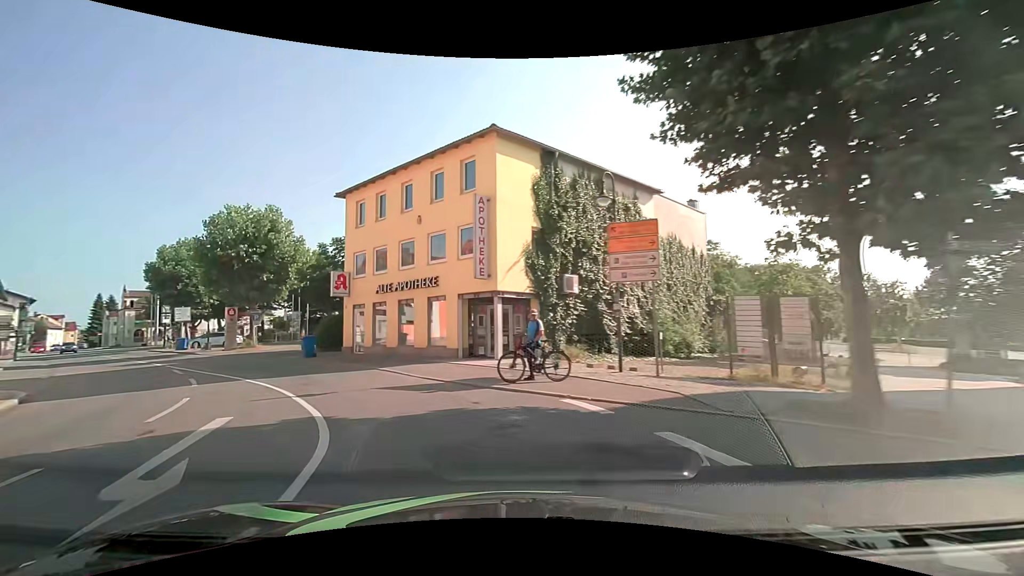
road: secondary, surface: asphalt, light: Day
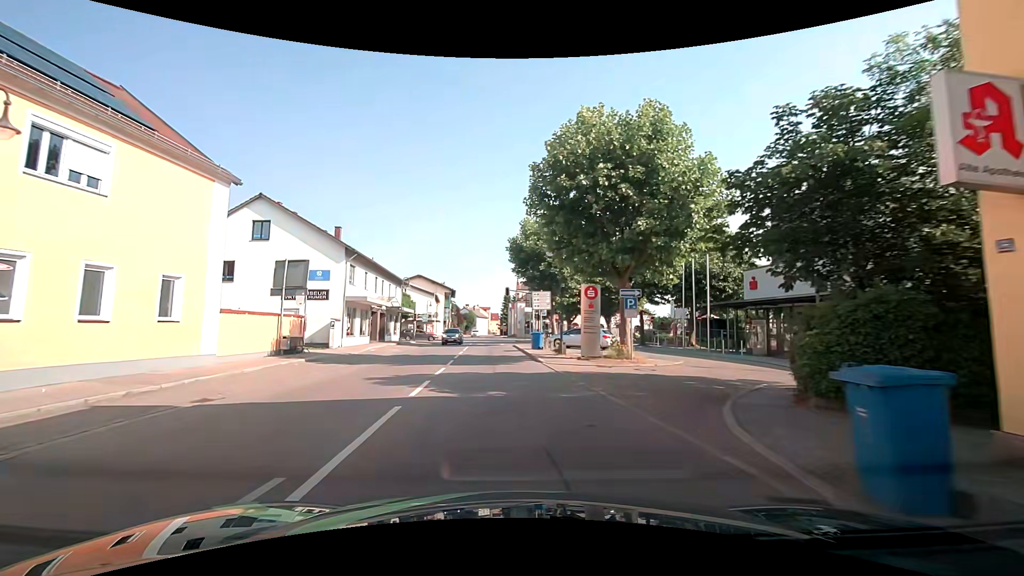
(-9.0, +19.1) m; -43°
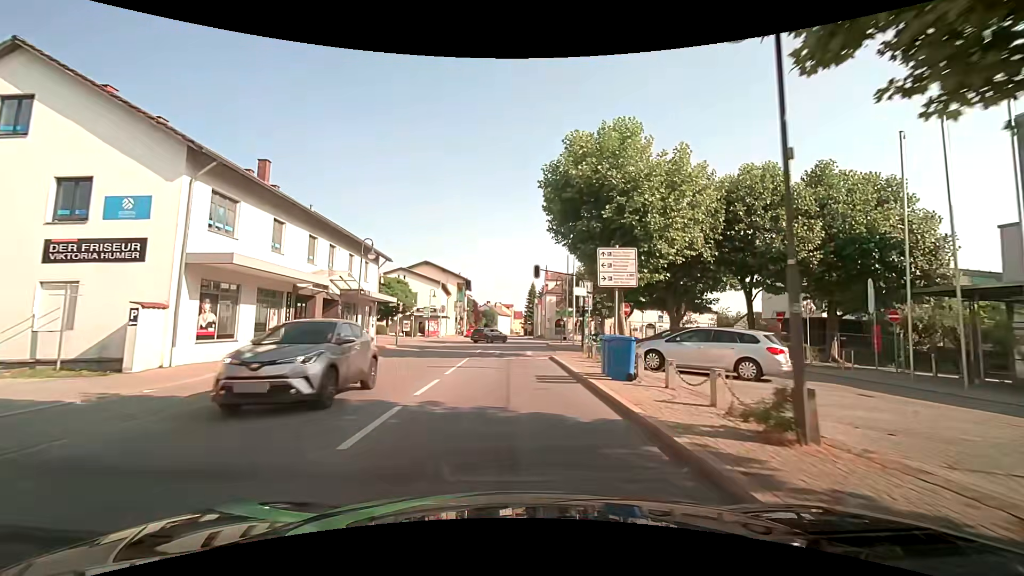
(-0.7, +18.6) m; -3°
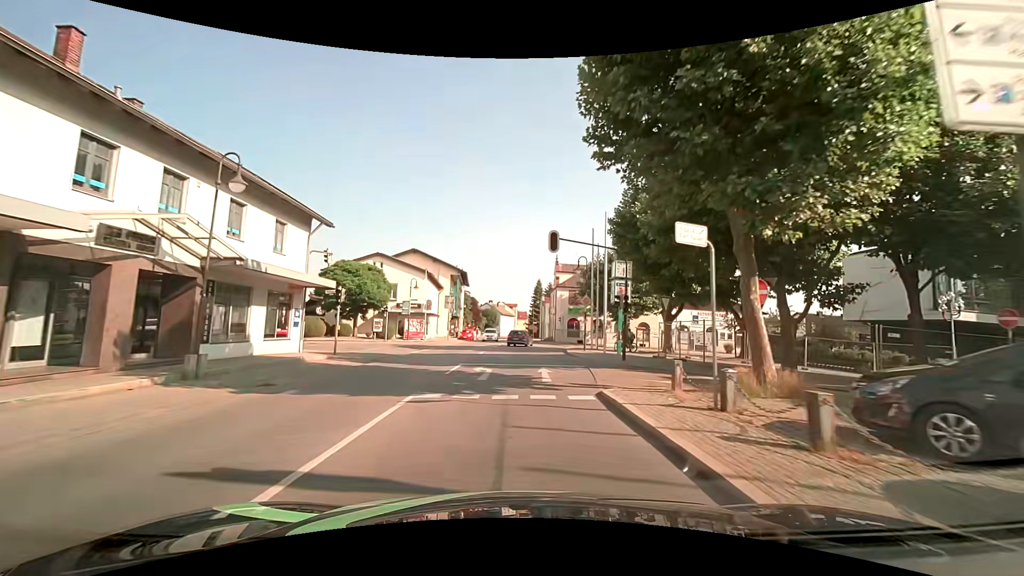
(0.0, +13.0) m; 0°
(0, +10) (0, +20) (+1, +30) (+1, +40) (+1, +50) (+1, +60) (0, +70) (0, +80) (0, +90) (0, +100) m
